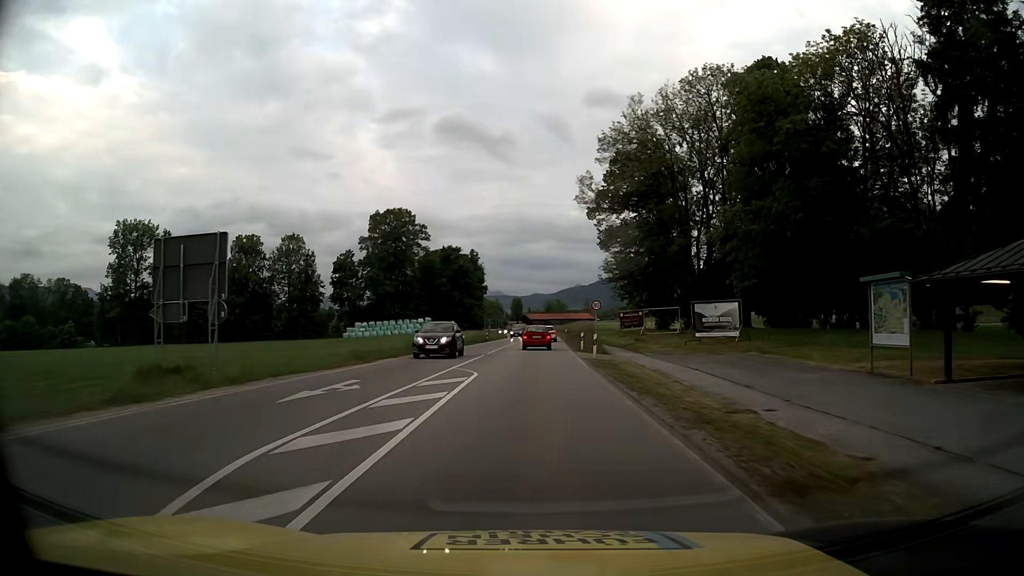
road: primary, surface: asphalt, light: Day
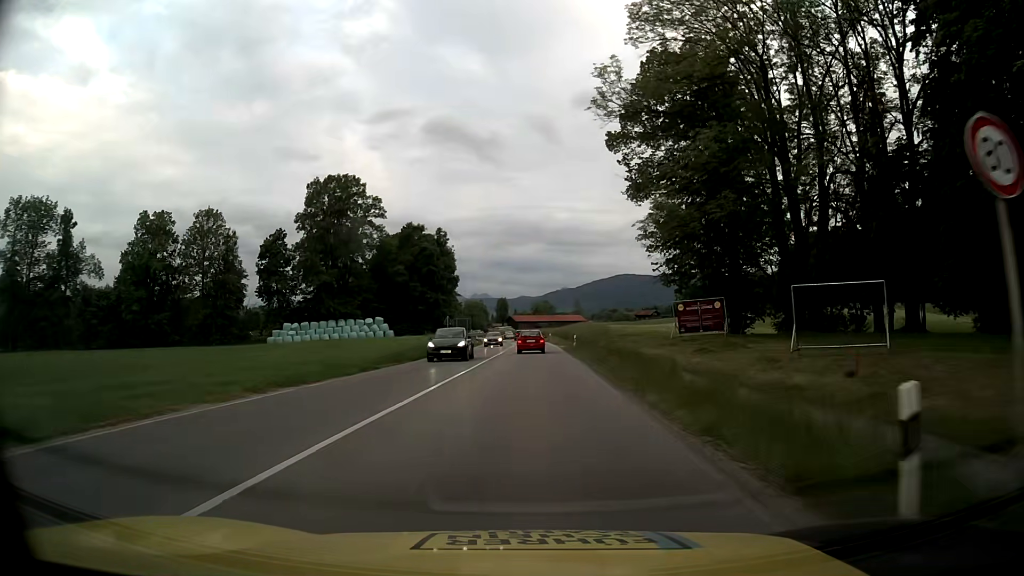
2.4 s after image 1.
(+0.6, +33.9) m; +1°
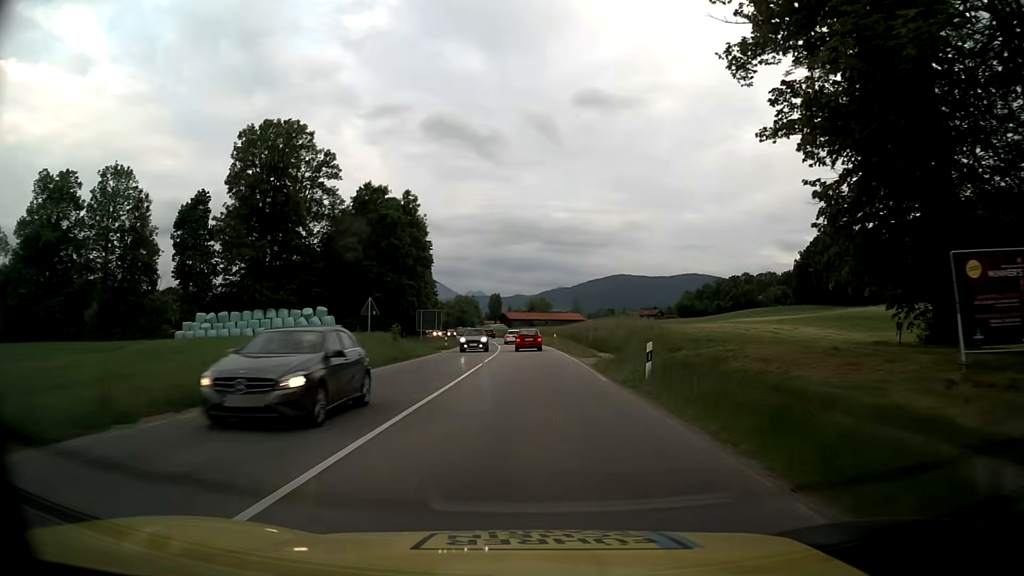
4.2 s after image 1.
(0.0, +27.4) m; 0°
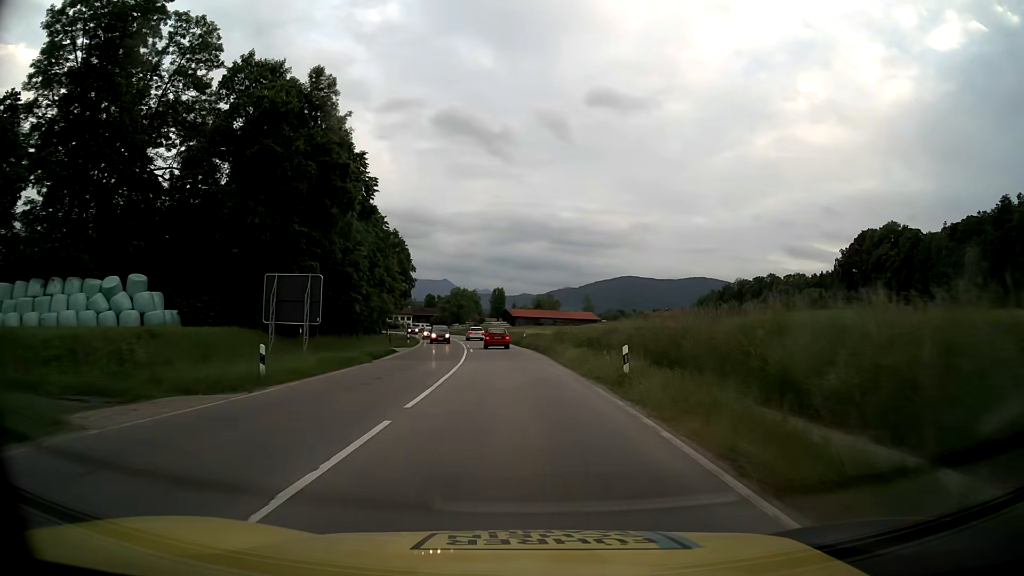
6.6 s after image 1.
(0.0, +39.6) m; -1°
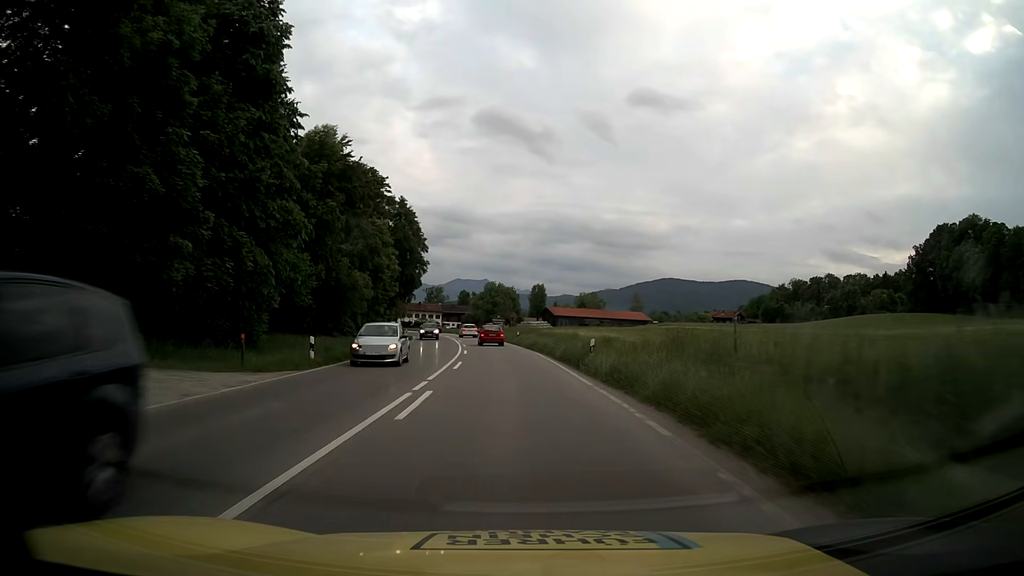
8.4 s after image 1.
(-0.8, +31.7) m; -3°
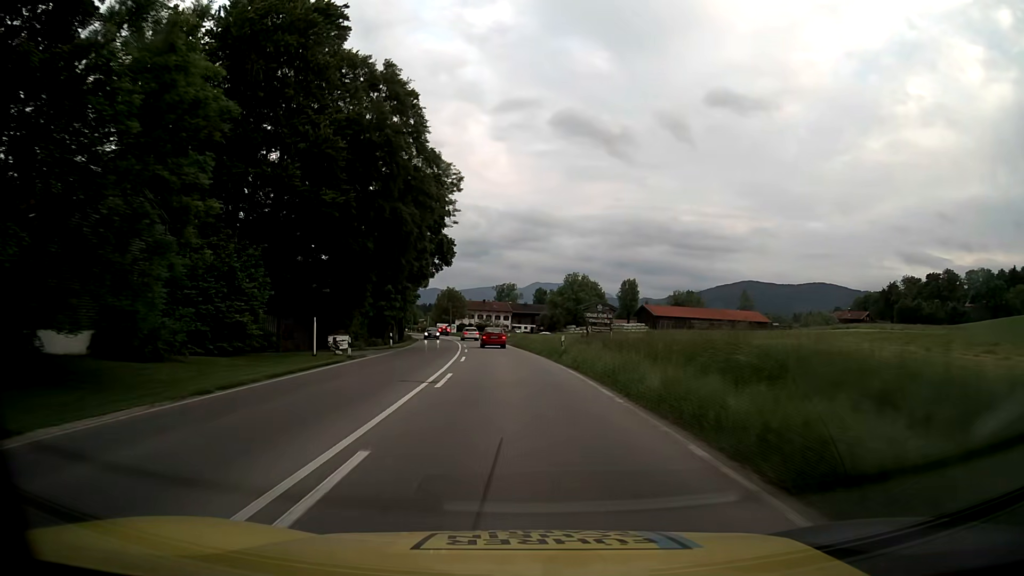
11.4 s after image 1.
(-3.3, +54.4) m; -7°
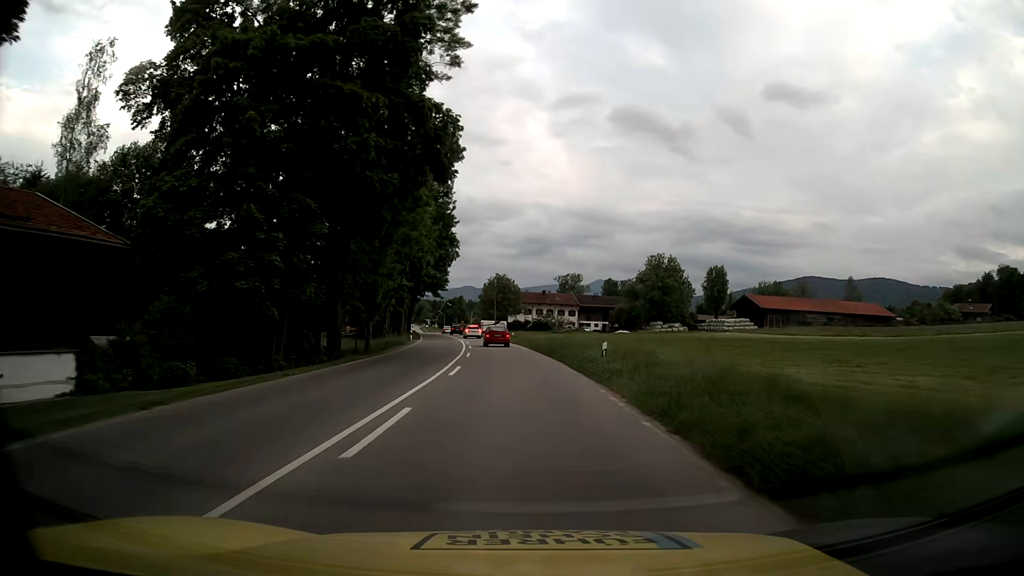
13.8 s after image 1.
(-1.9, +44.0) m; -5°
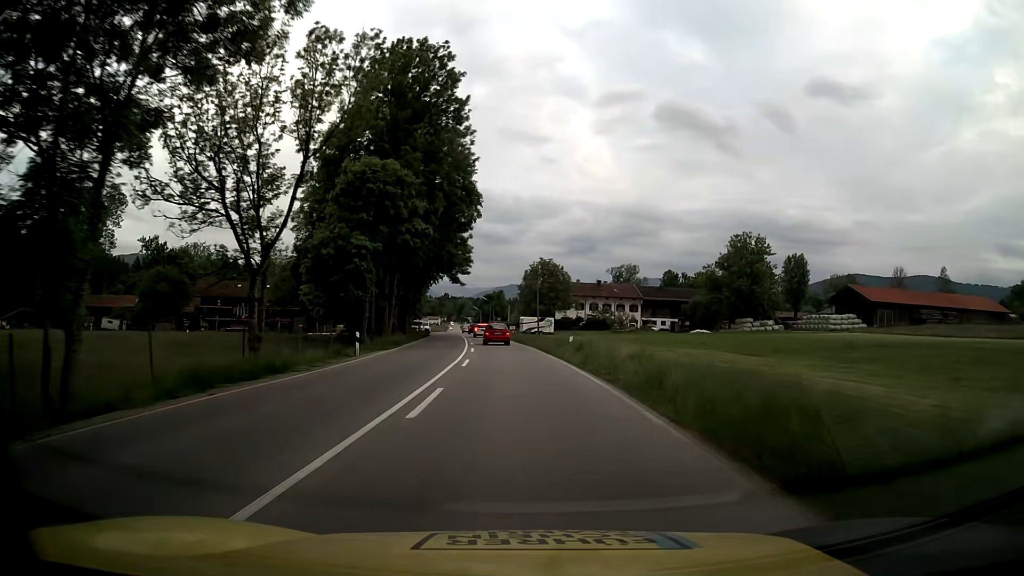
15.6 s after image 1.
(-1.4, +32.9) m; -4°
(0, +10) (0, +20) (-1, +30) (-2, +40) (-2, +50) (-3, +60) (-4, +70) (-5, +80) (-7, +90) (-8, +100) m
